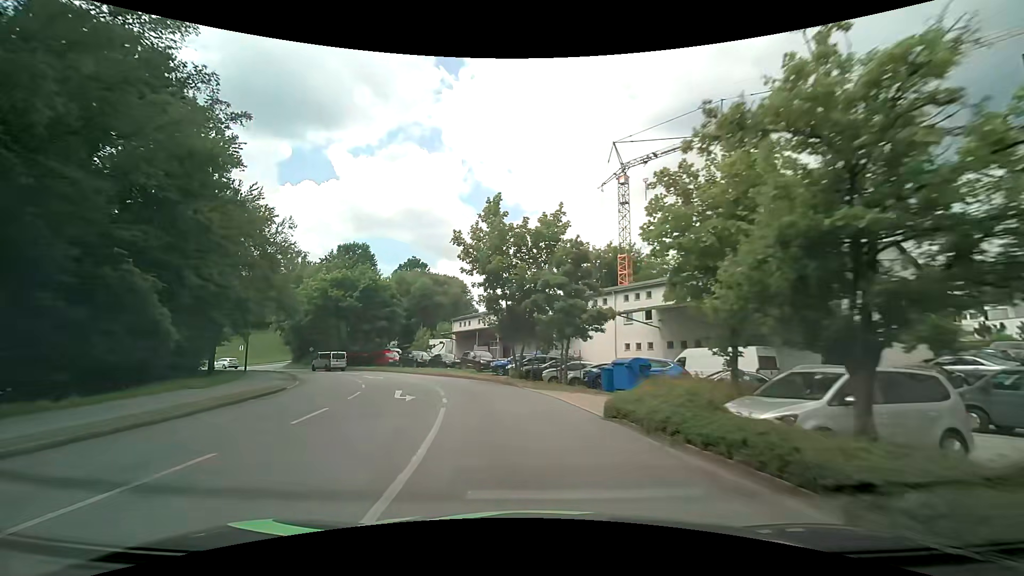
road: unclassified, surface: asphalt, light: Day
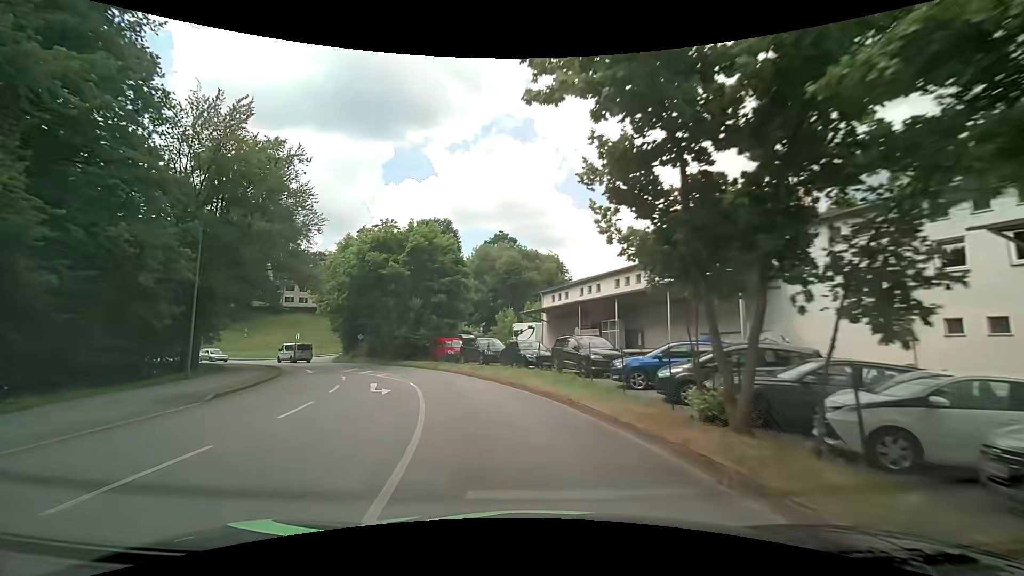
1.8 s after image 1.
(-1.8, +18.7) m; -11°
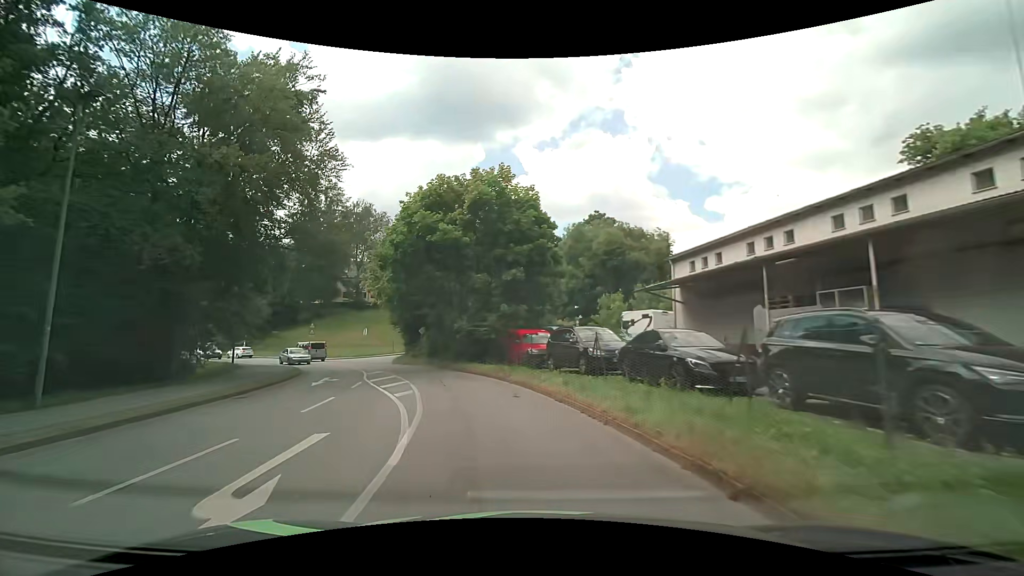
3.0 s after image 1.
(-1.0, +12.6) m; -10°
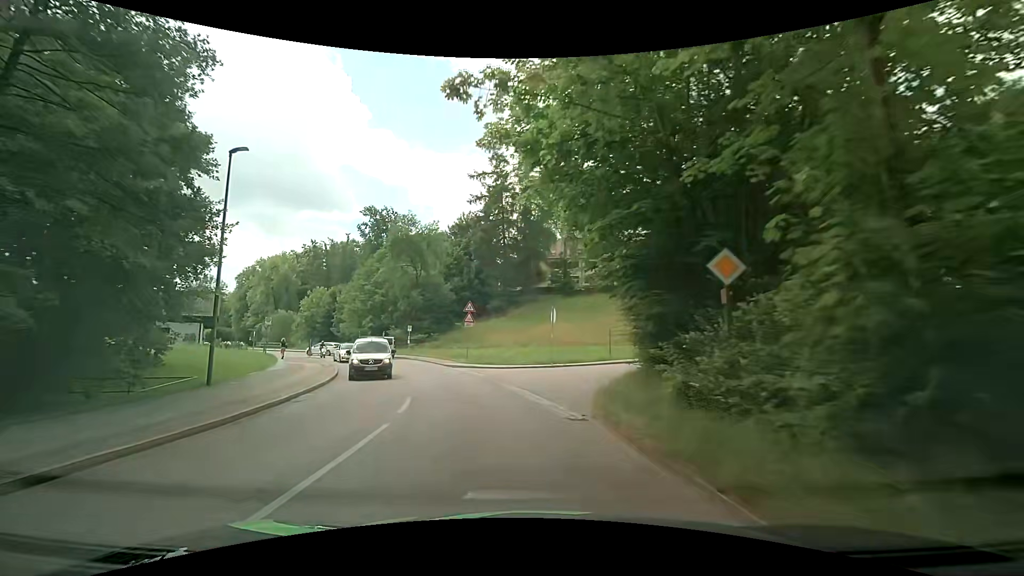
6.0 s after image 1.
(-7.3, +29.4) m; -27°
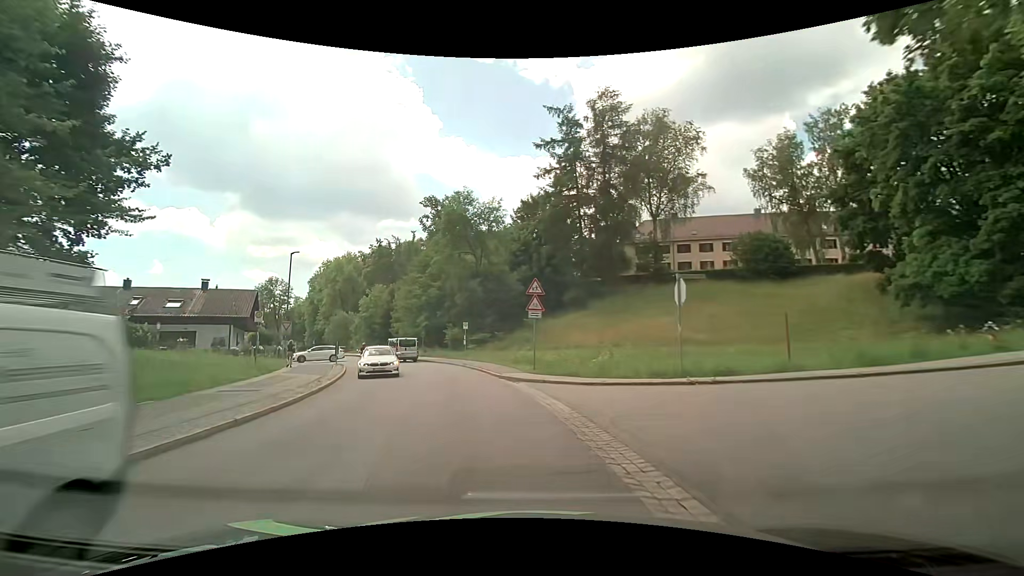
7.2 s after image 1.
(-0.8, +11.9) m; -7°
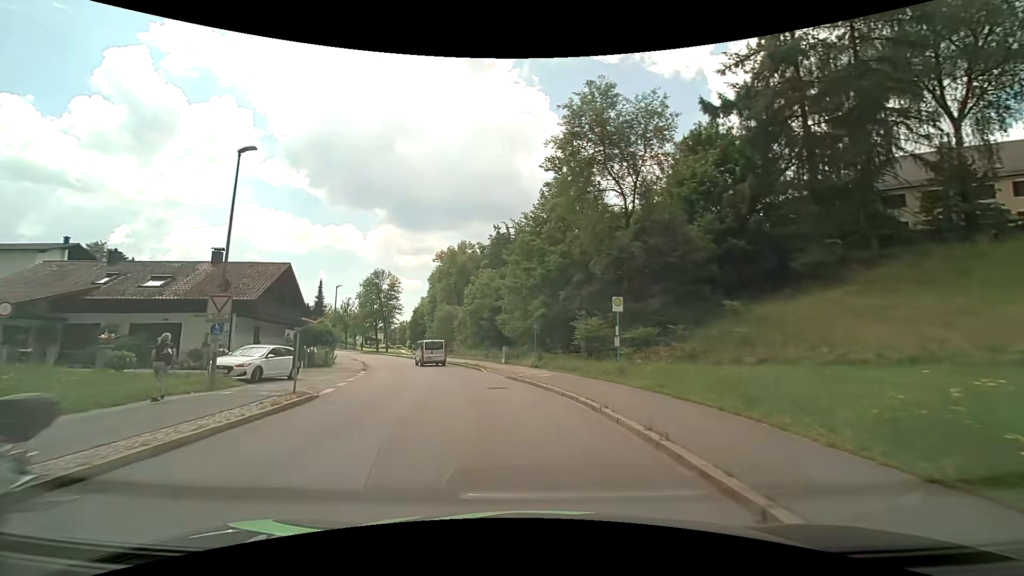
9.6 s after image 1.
(-3.9, +23.0) m; -16°
